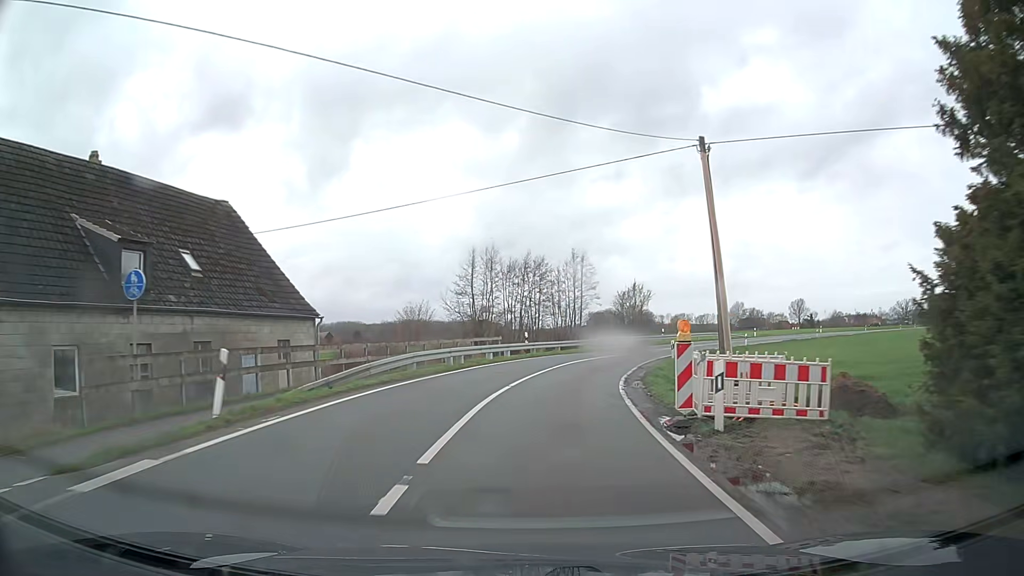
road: secondary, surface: asphalt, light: Day
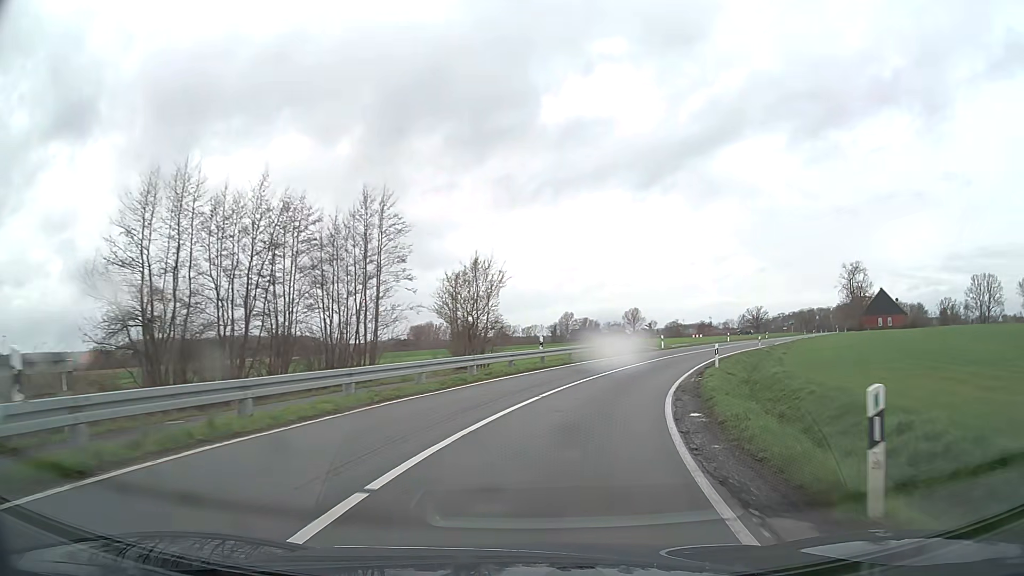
(+3.1, +30.2) m; +14°
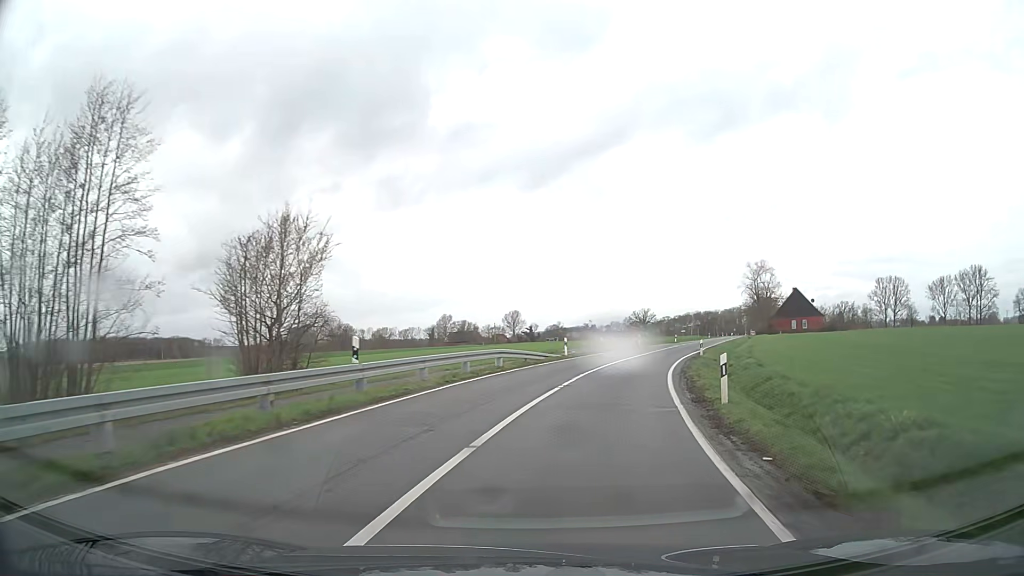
(+1.4, +15.1) m; +10°
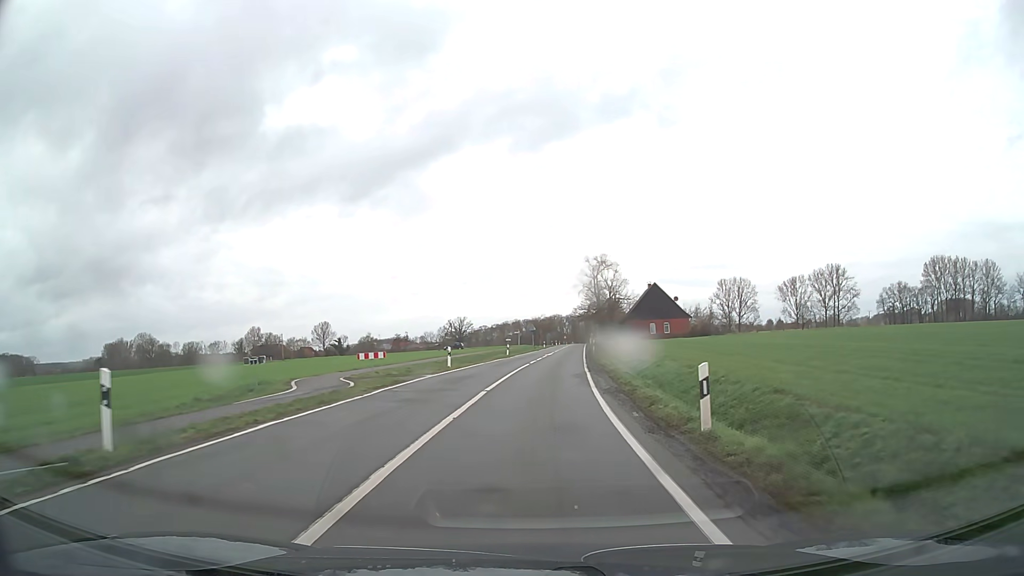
(+4.8, +29.9) m; +16°
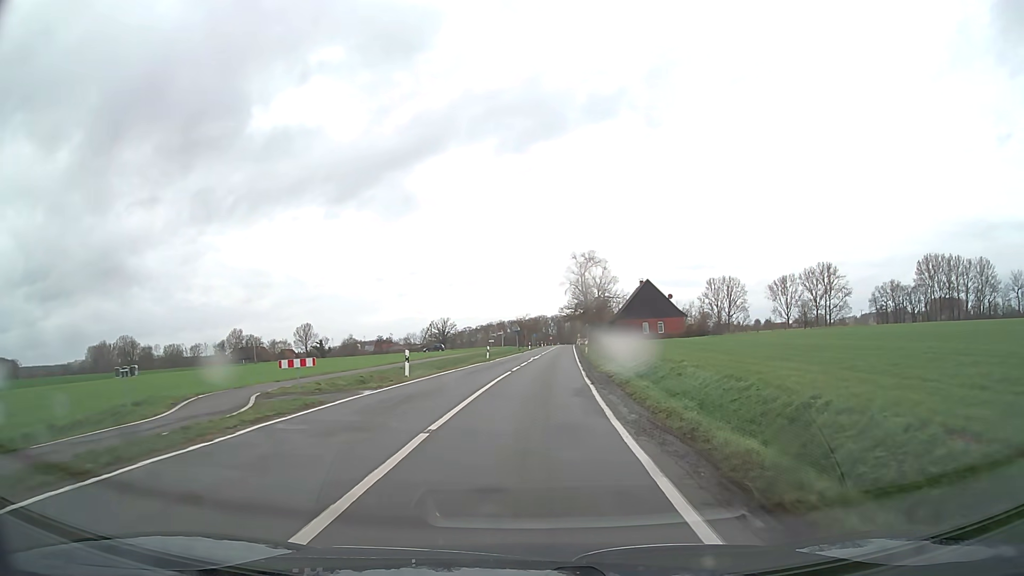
(+0.1, +7.6) m; +1°
